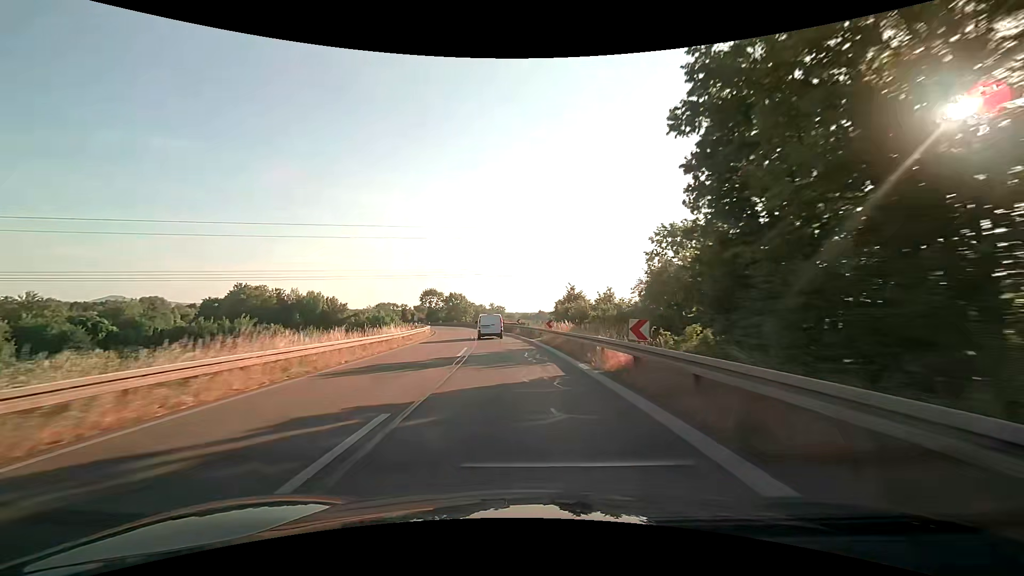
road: trunk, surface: asphalt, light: Day
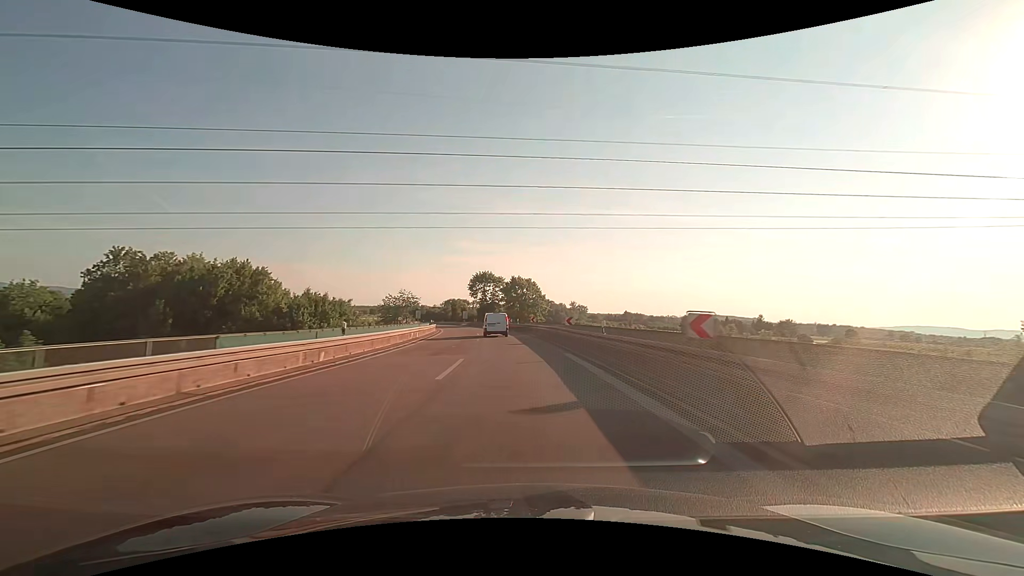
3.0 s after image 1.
(-5.3, +60.9) m; -9°
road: trunk_link
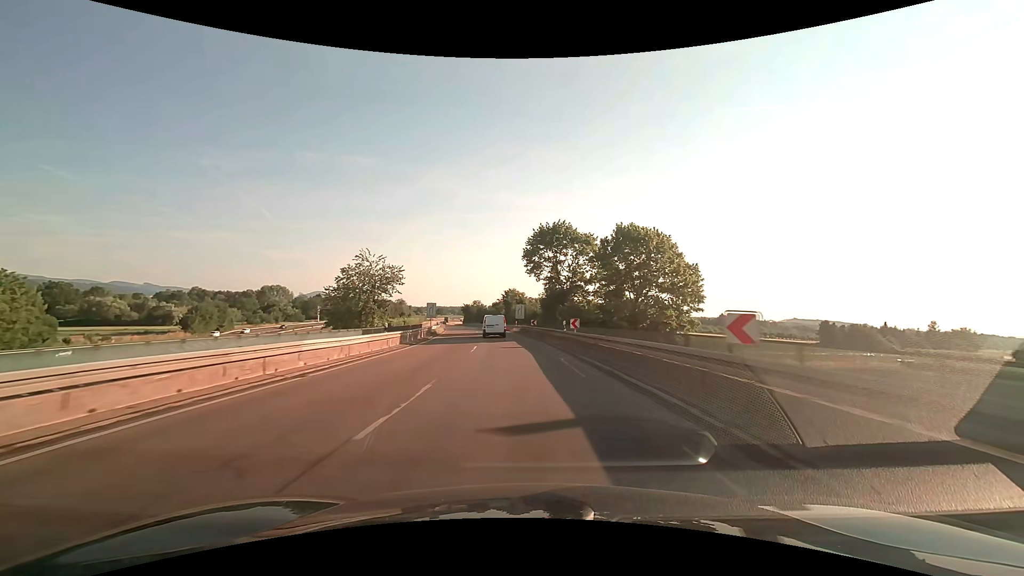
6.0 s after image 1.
(-4.6, +61.6) m; -9°
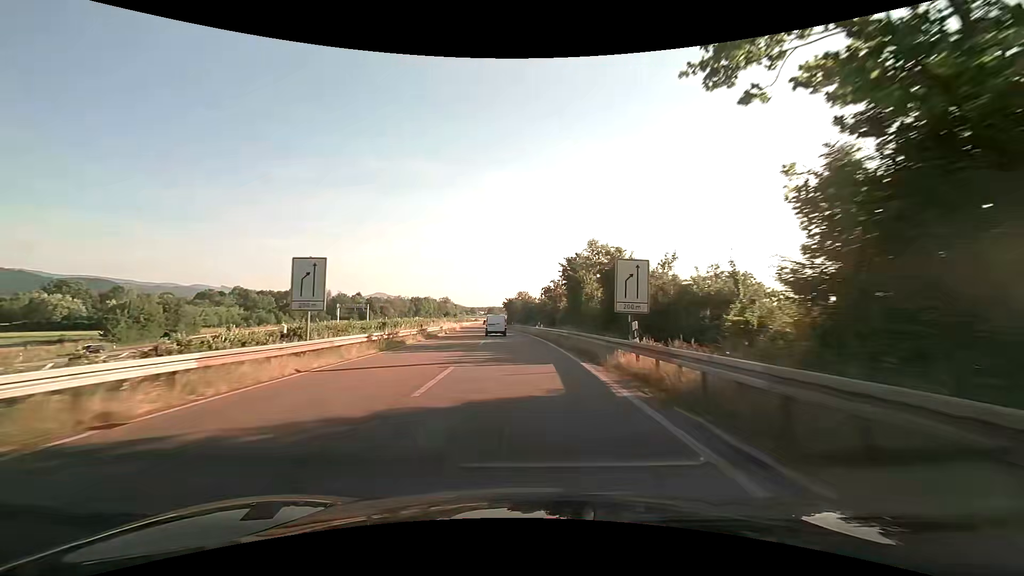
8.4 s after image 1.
(-2.8, +49.9) m; -7°
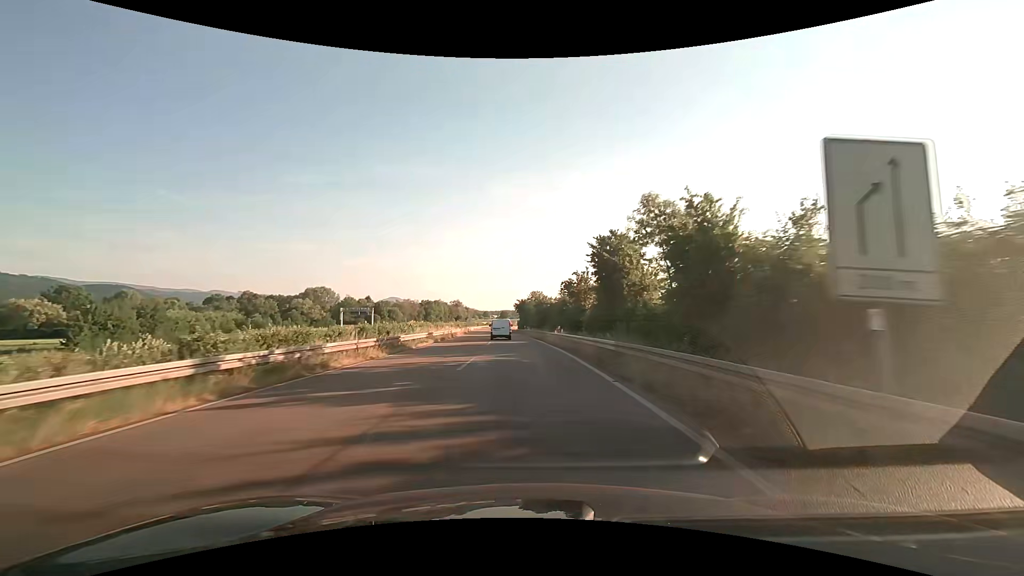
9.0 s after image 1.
(-0.1, +12.6) m; -1°
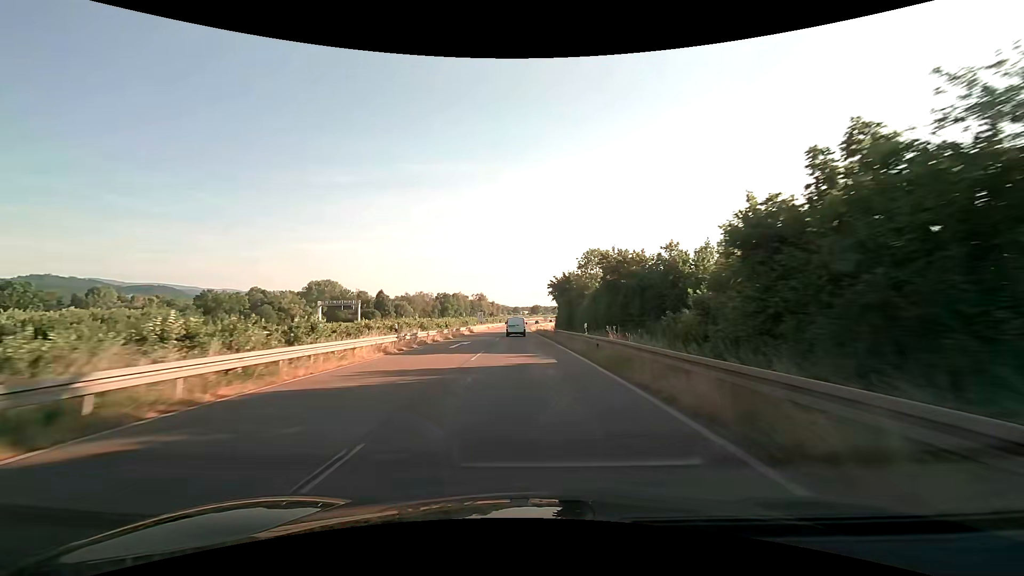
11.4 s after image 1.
(-2.1, +51.0) m; -4°
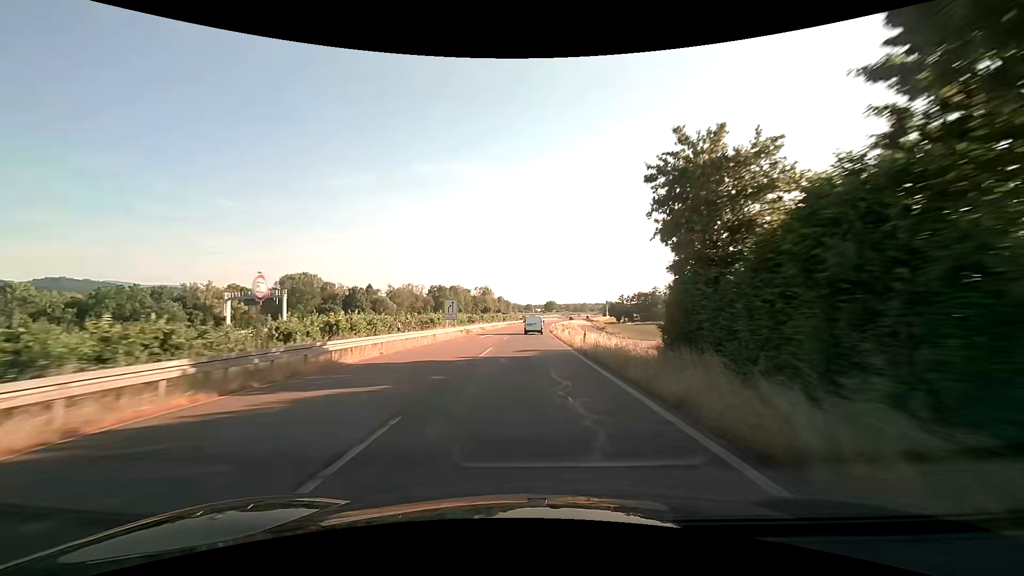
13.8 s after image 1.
(-0.9, +52.9) m; -2°
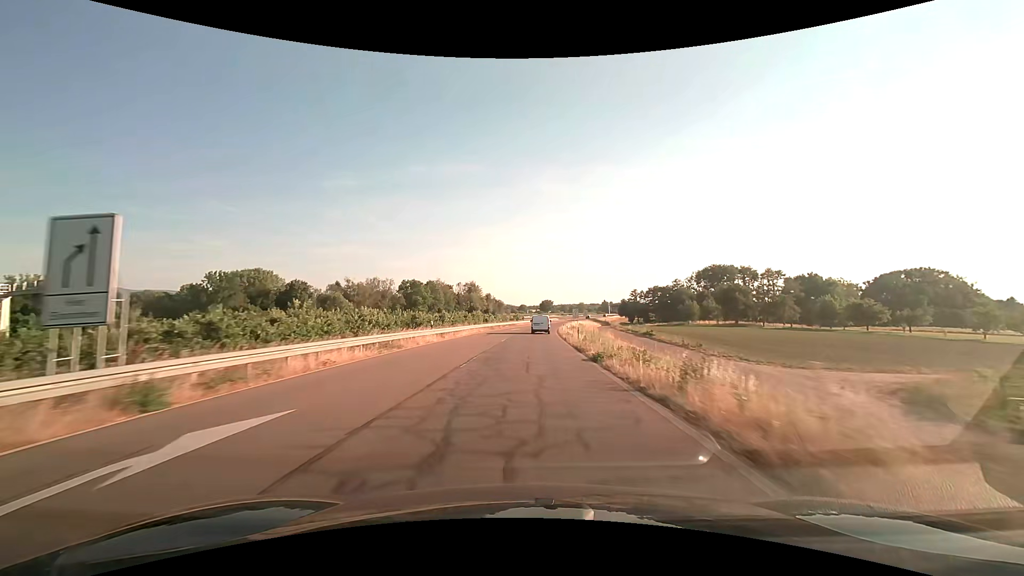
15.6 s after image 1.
(+0.2, +41.0) m; +1°
(0, +10) (0, +20) (0, +30) (0, +40) (+1, +50) (+1, +60) (+2, +70) (+3, +80) (+4, +90) (+5, +100) m
